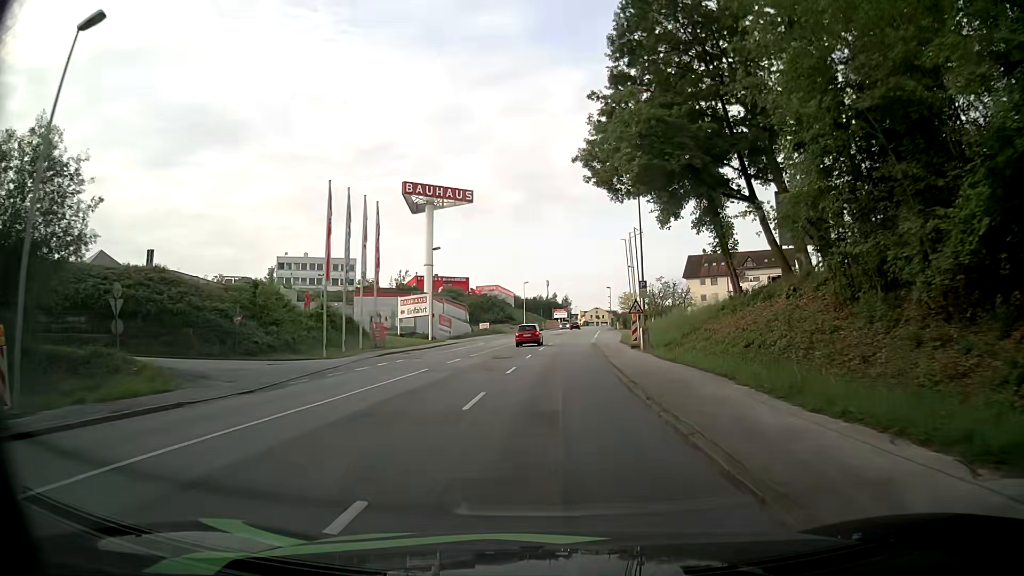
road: tertiary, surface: asphalt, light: Day
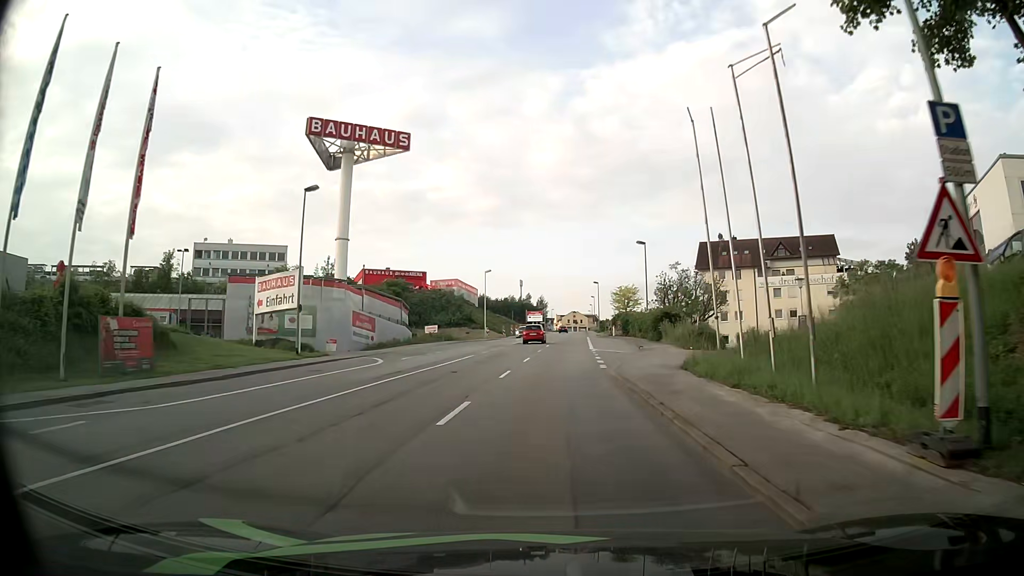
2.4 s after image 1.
(+0.2, +29.0) m; +1°
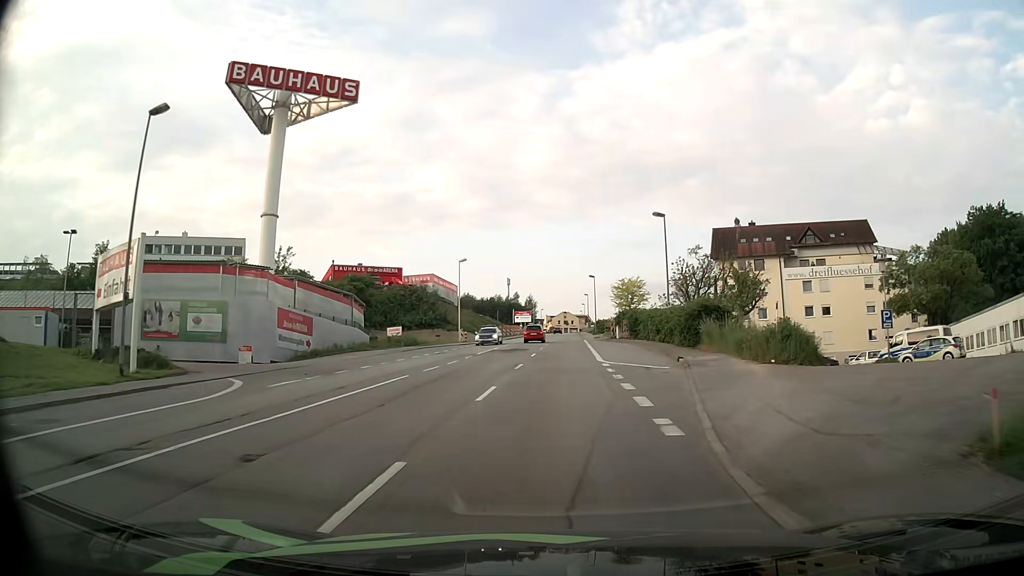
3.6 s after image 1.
(+0.2, +14.6) m; +1°
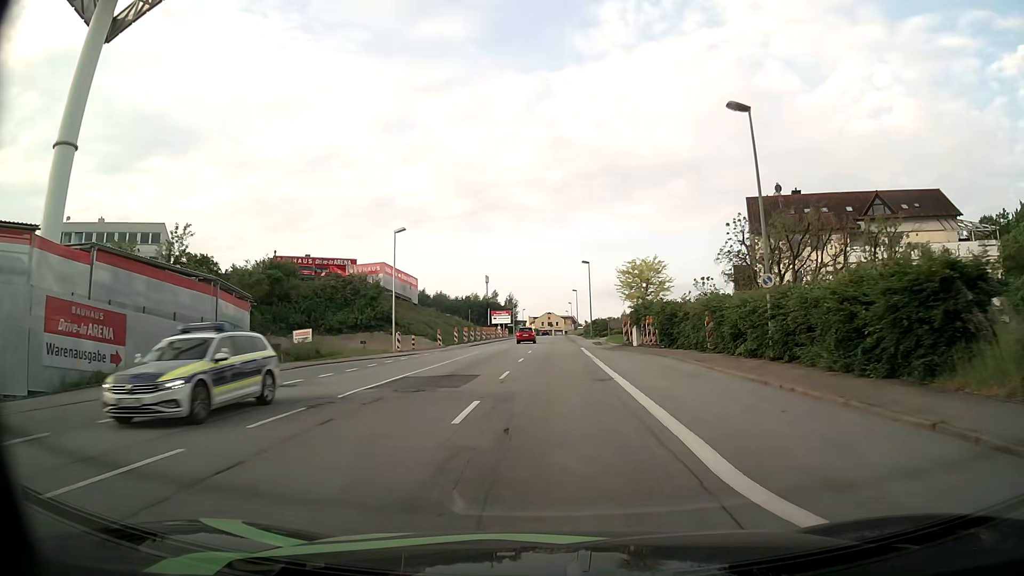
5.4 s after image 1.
(+0.3, +21.9) m; +1°
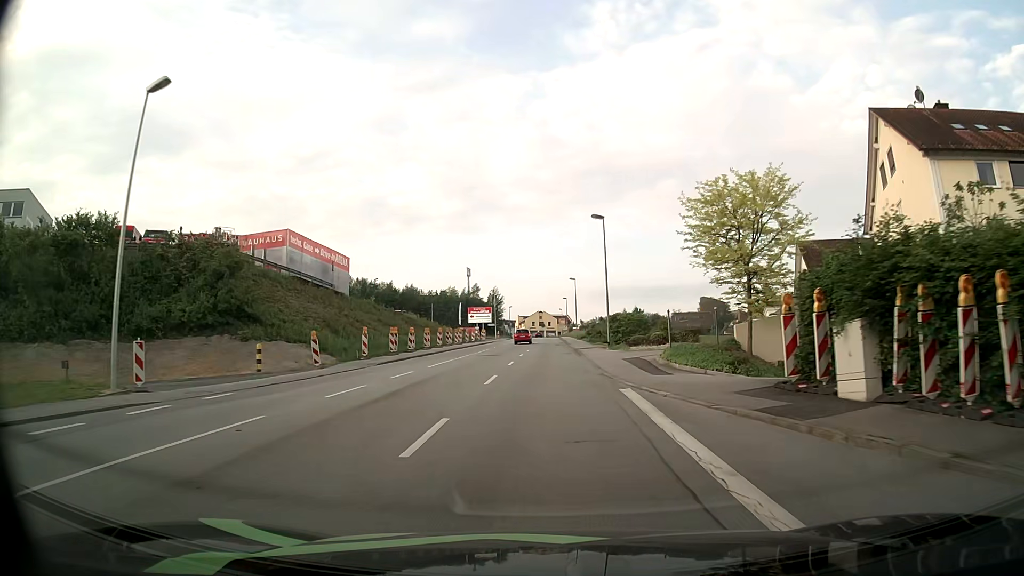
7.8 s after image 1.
(+0.4, +29.0) m; +1°
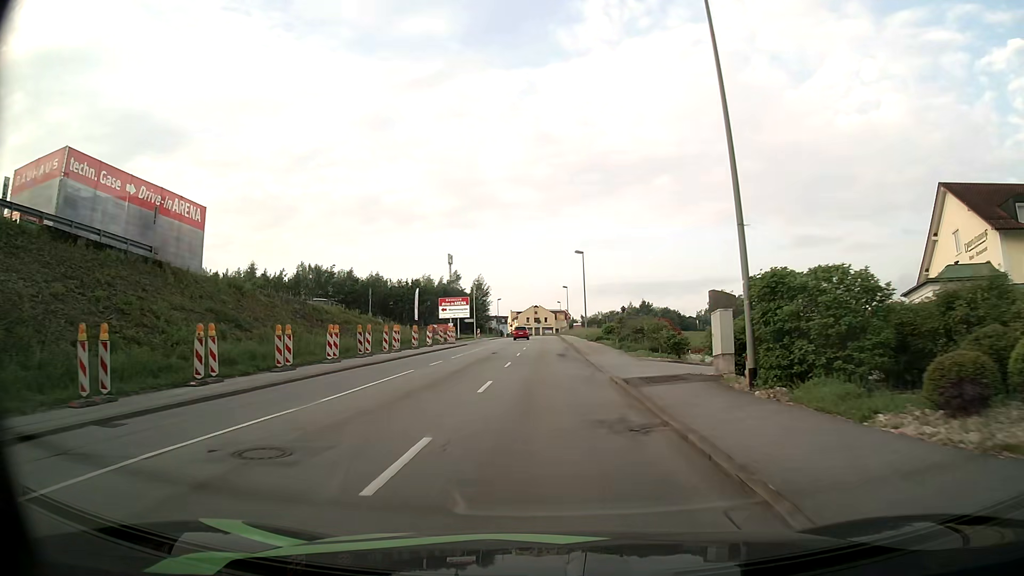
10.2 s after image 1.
(0.0, +28.7) m; 0°
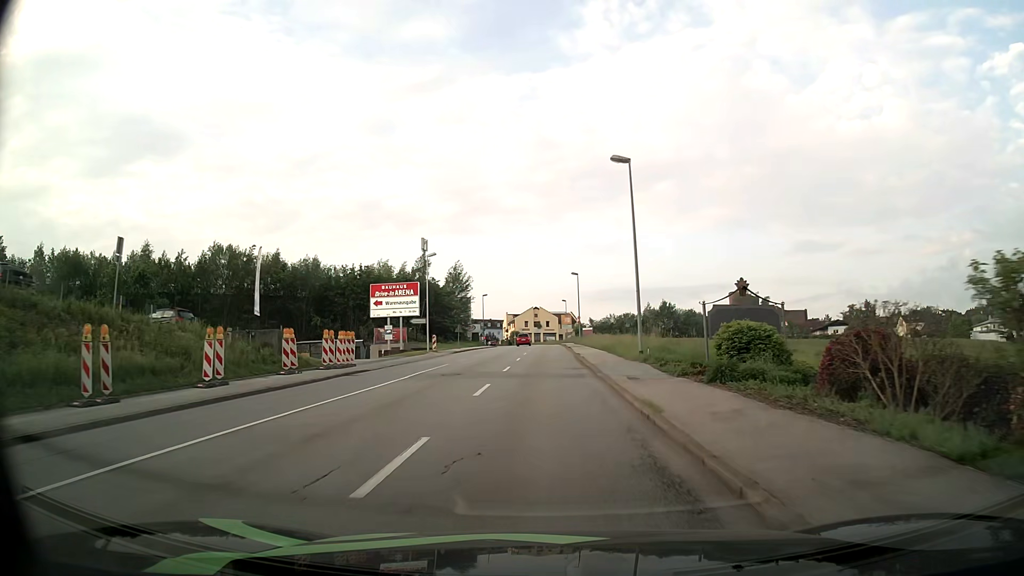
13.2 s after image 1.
(+0.1, +36.0) m; 0°
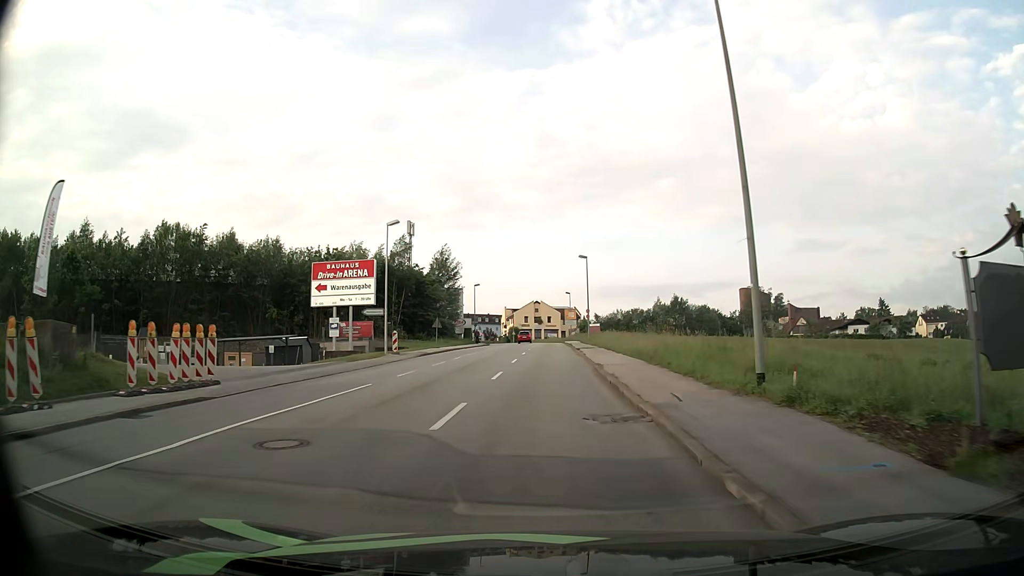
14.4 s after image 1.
(0.0, +14.5) m; 0°
(0, +10) (0, +20) (0, +30) (0, +40) (0, +50) (0, +60) (0, +70) (0, +80) (0, +90) (0, +100) m
